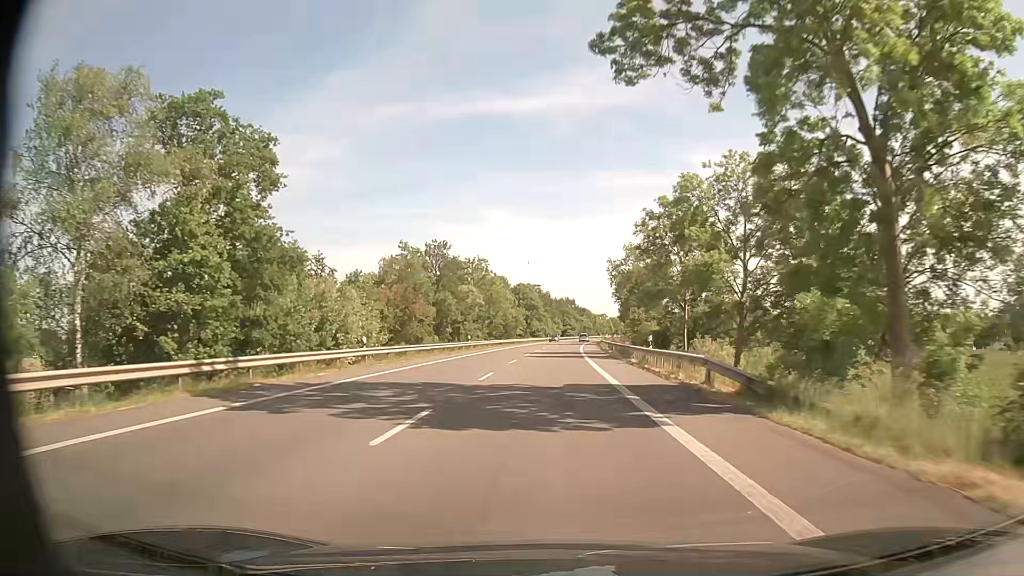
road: primary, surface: asphalt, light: Day
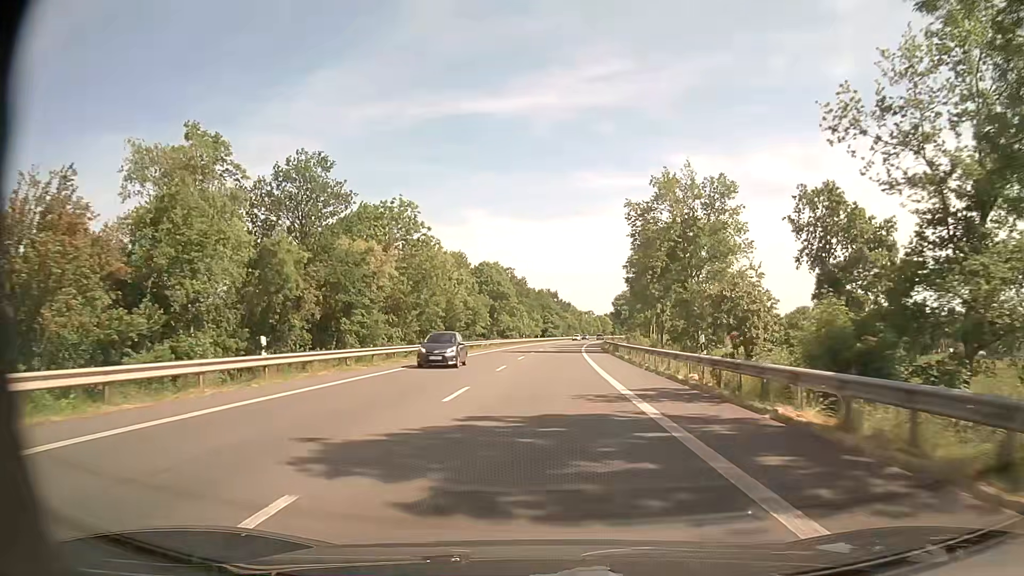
(+0.5, +43.1) m; +1°
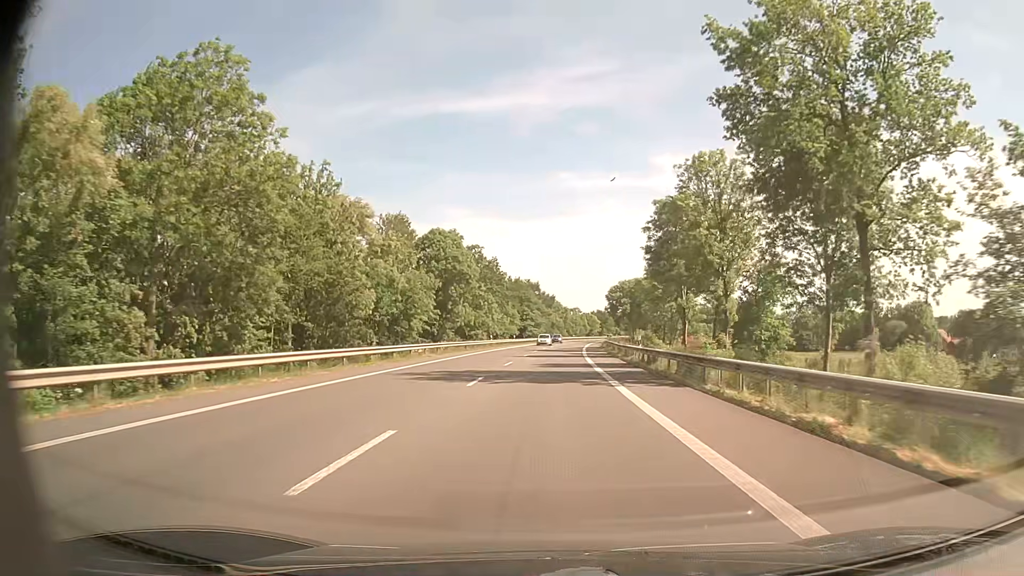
(+0.4, +32.4) m; +2°
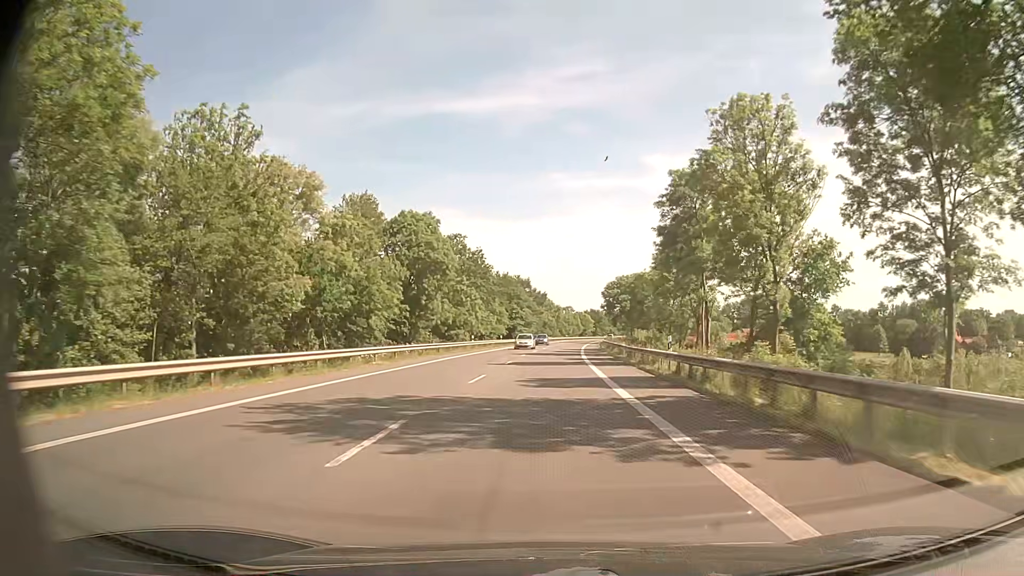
(+0.1, +10.8) m; +1°
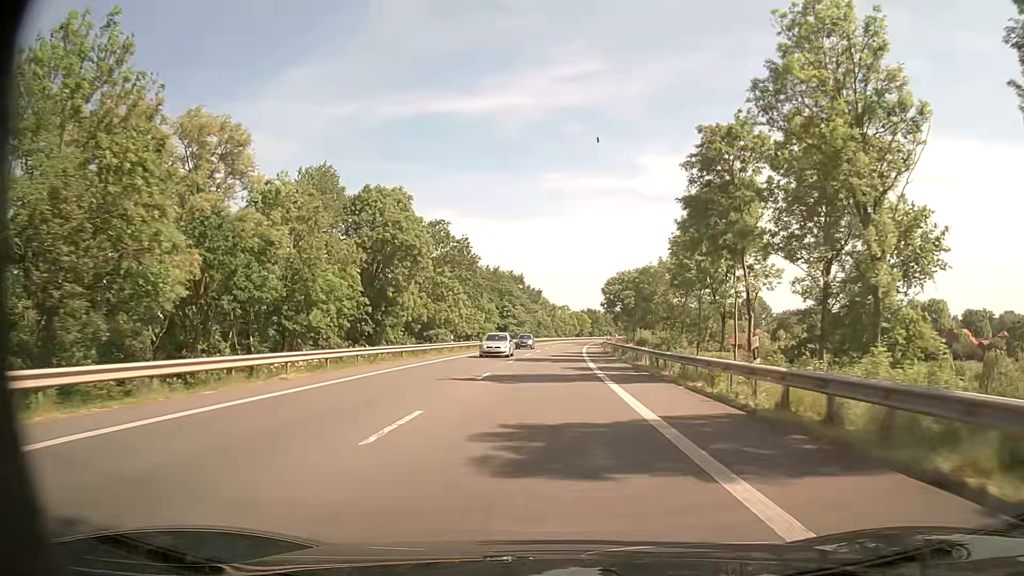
(0.0, +10.8) m; 0°
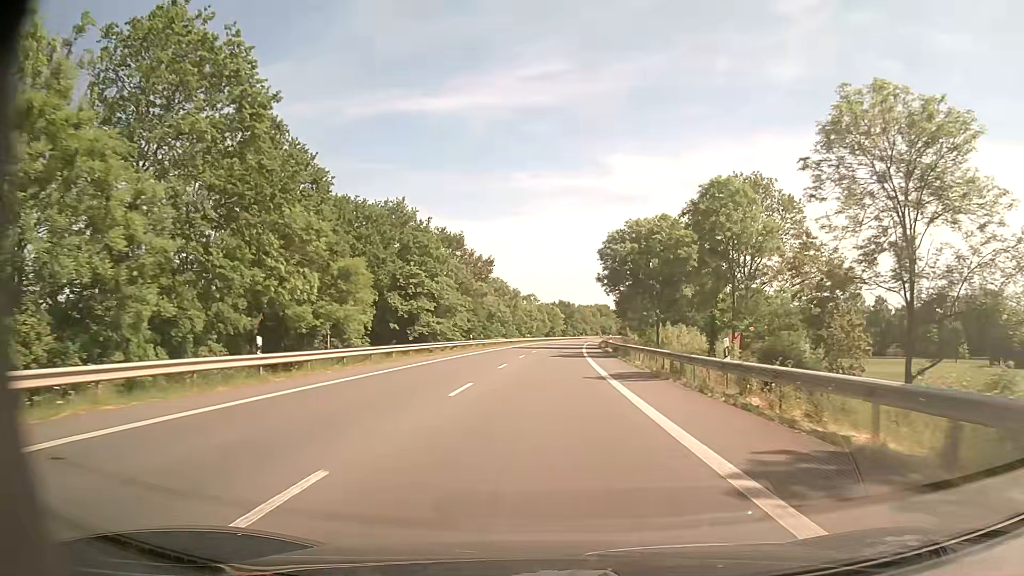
(+1.3, +53.9) m; +3°
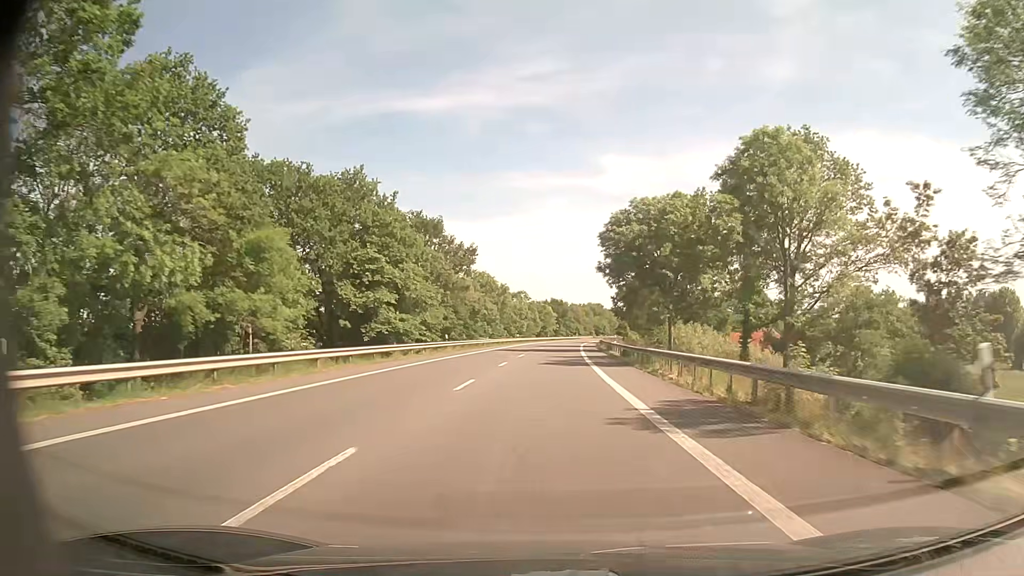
(0.0, +10.8) m; +1°
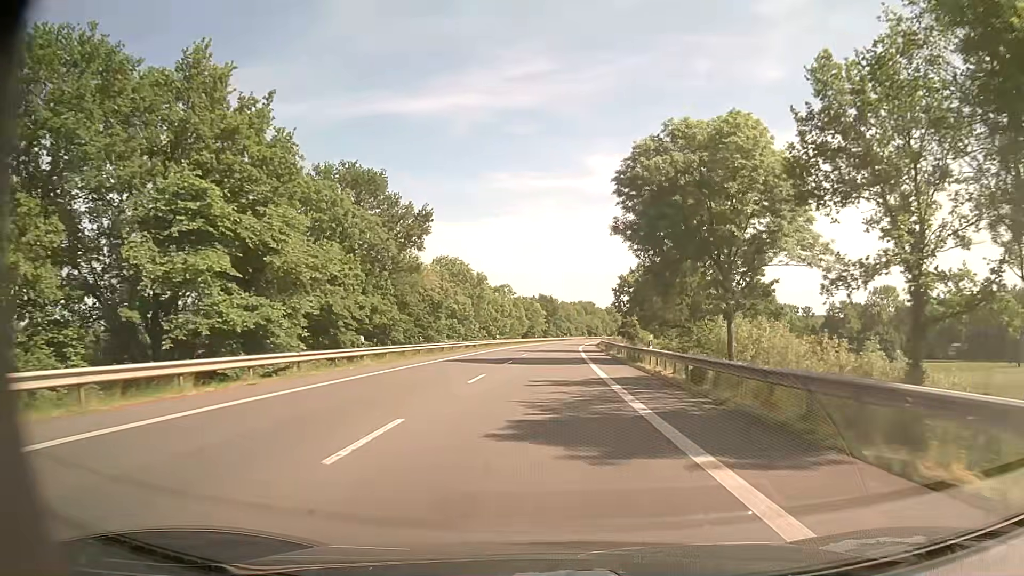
(+0.2, +21.5) m; +1°
(0, +10) (0, +20) (0, +30) (+1, +40) (+1, +50) (+2, +60) (+2, +70) (+3, +80) (+3, +90) (+4, +100) m
